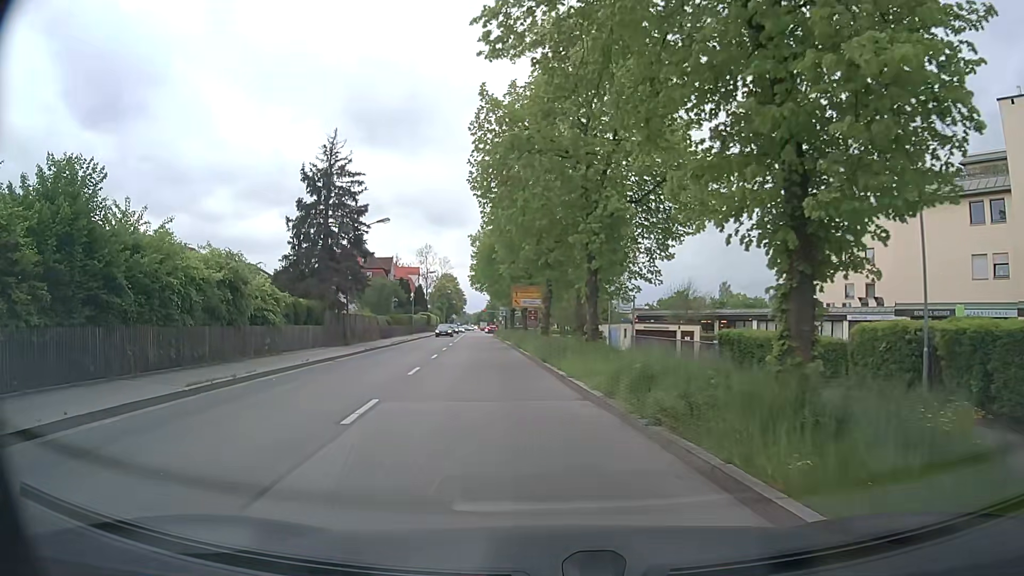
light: Day
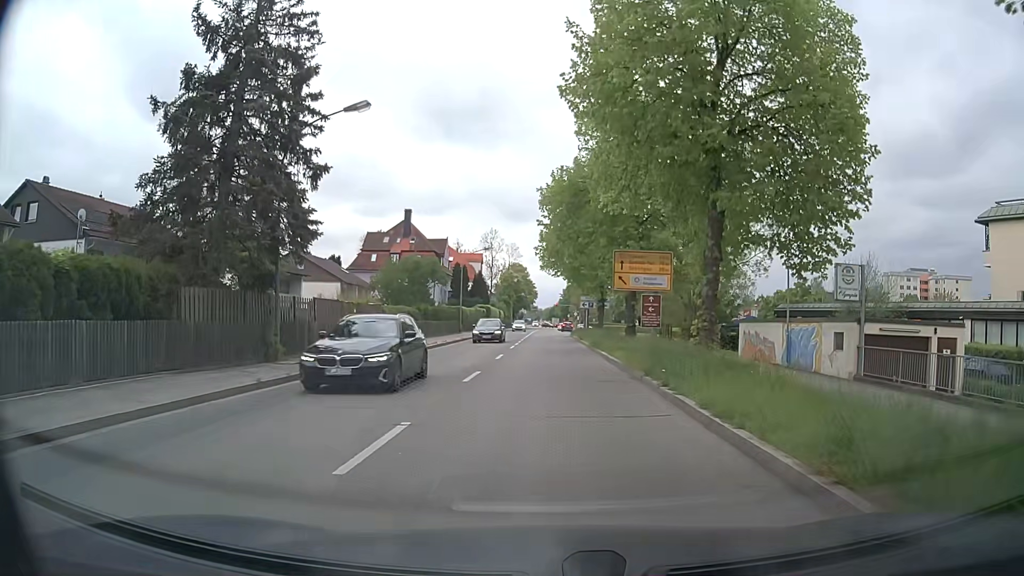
(-2.4, +21.8) m; -7°
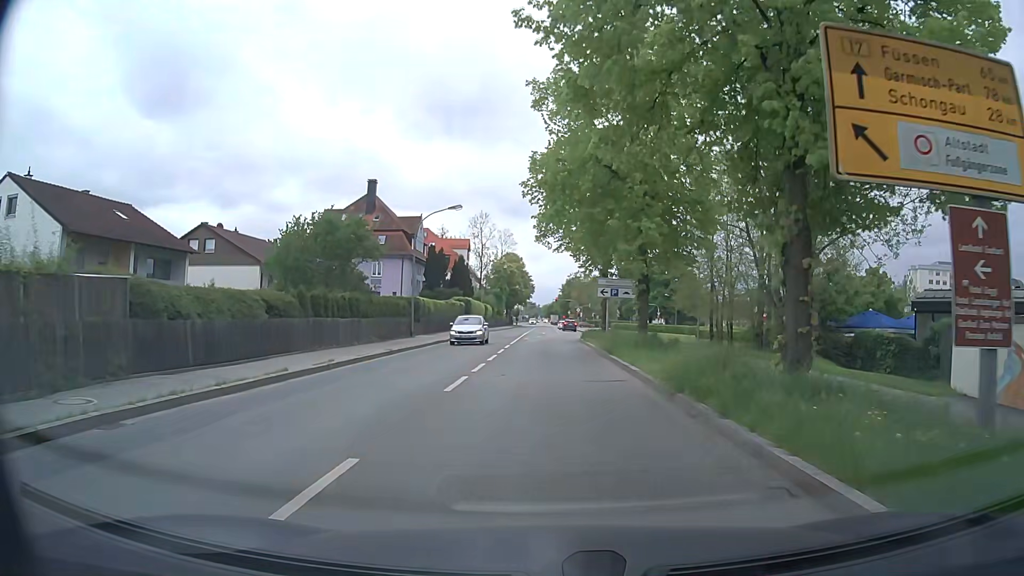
(+0.1, +20.7) m; 0°
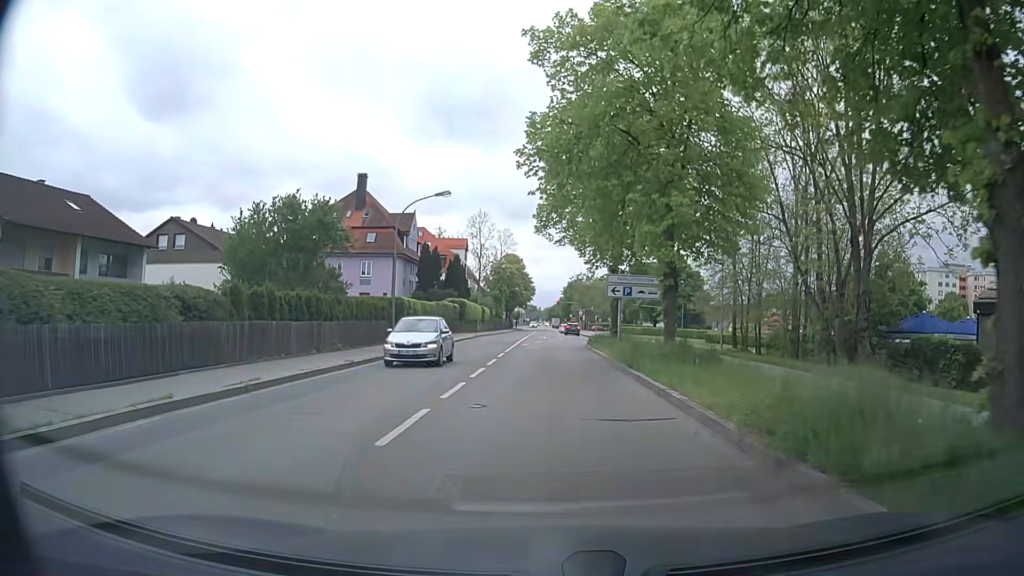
(0.0, +5.2) m; 0°
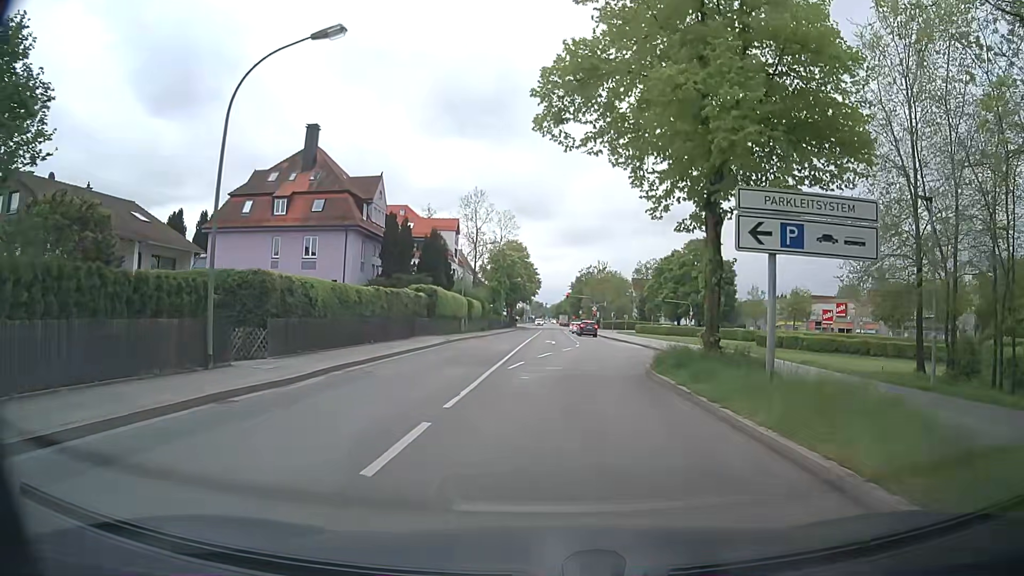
(-0.2, +19.5) m; -1°
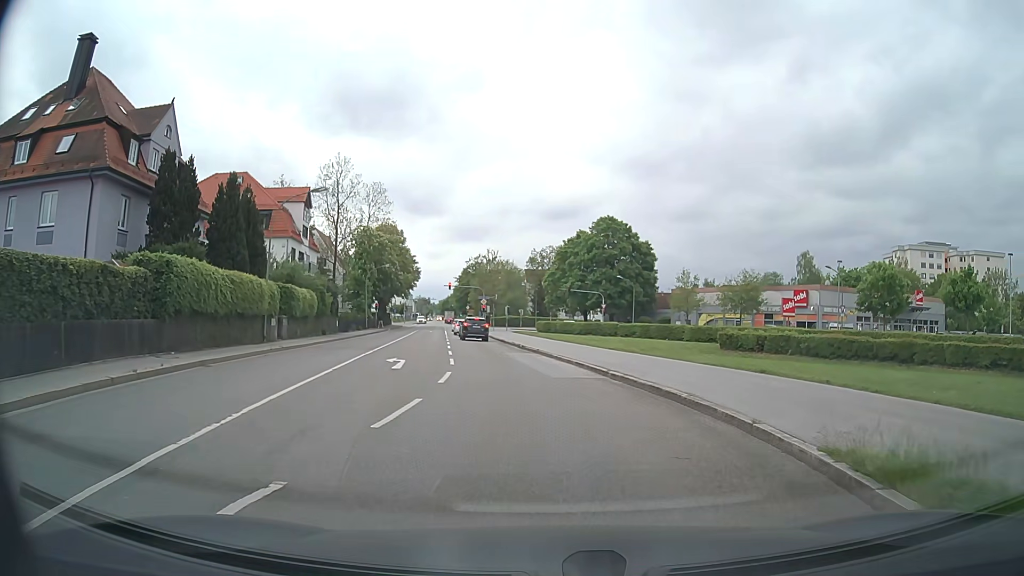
(+1.1, +21.9) m; +9°
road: secondary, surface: asphalt
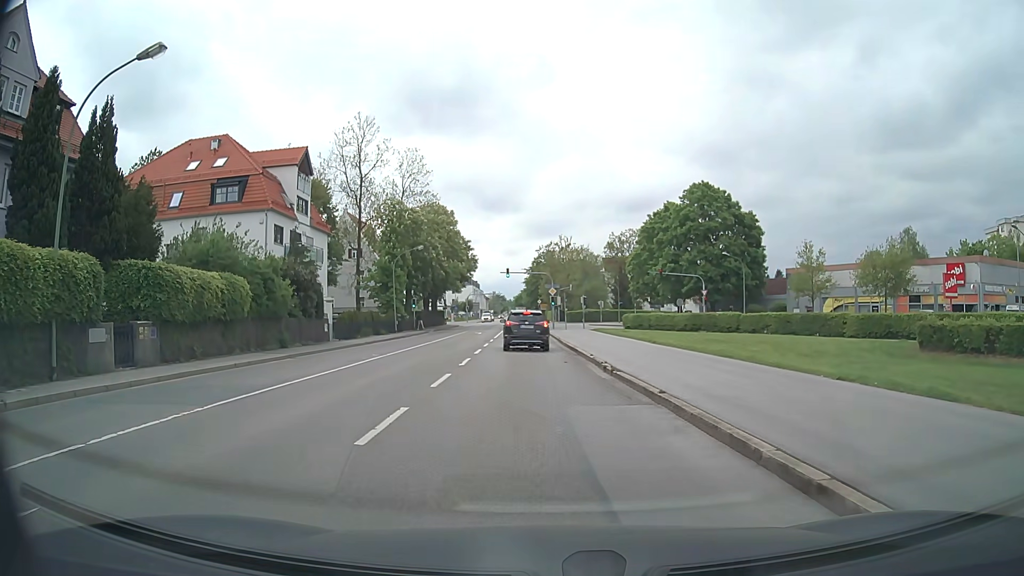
(-0.6, +19.4) m; -6°
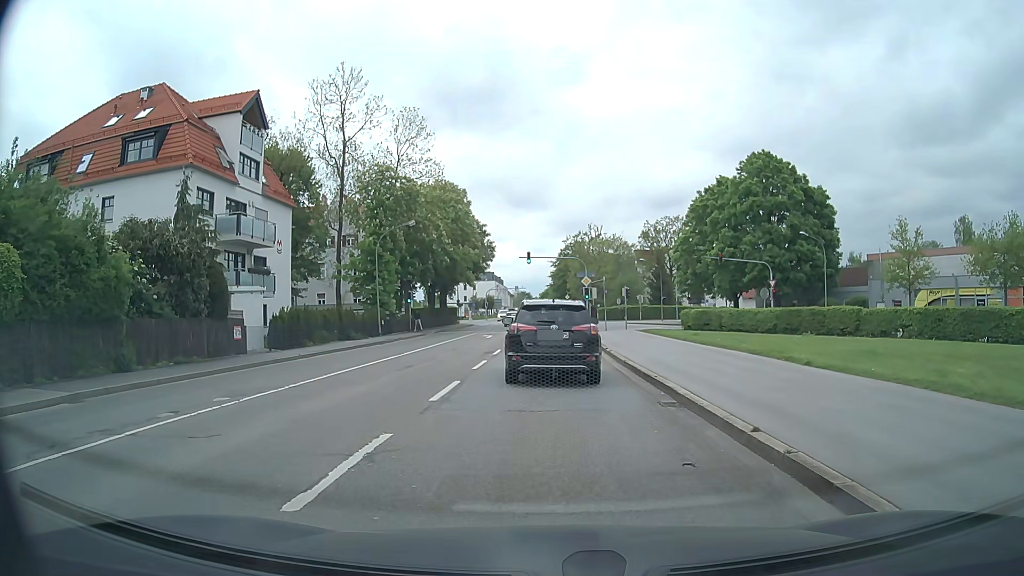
(-0.4, +14.4) m; -2°
(0, +10) (0, +20) (0, +30) (0, +40) (0, +50) (0, +60) (-1, +70) (-1, +80) (-1, +90) (-1, +100) m
